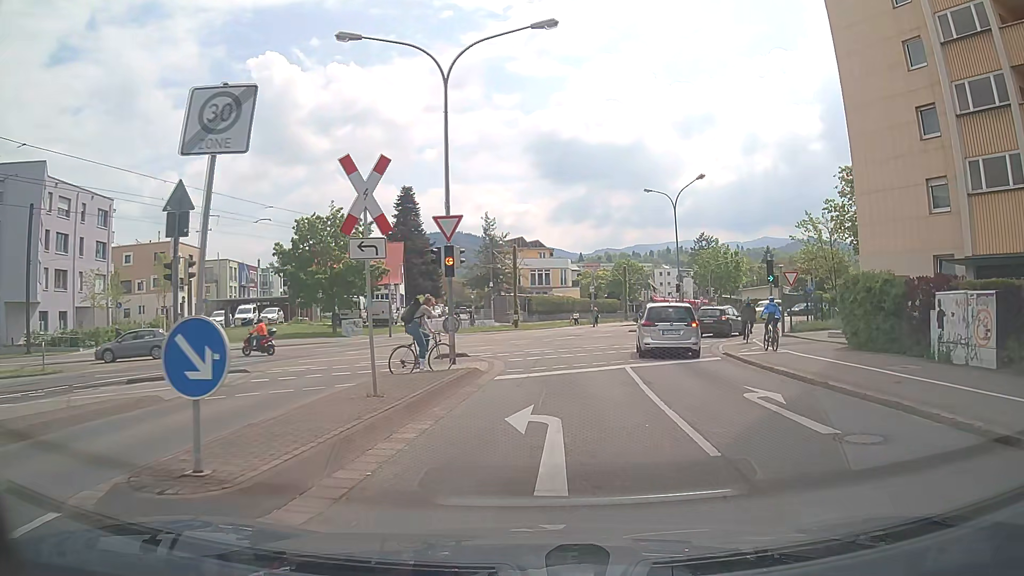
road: residential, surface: asphalt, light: Day
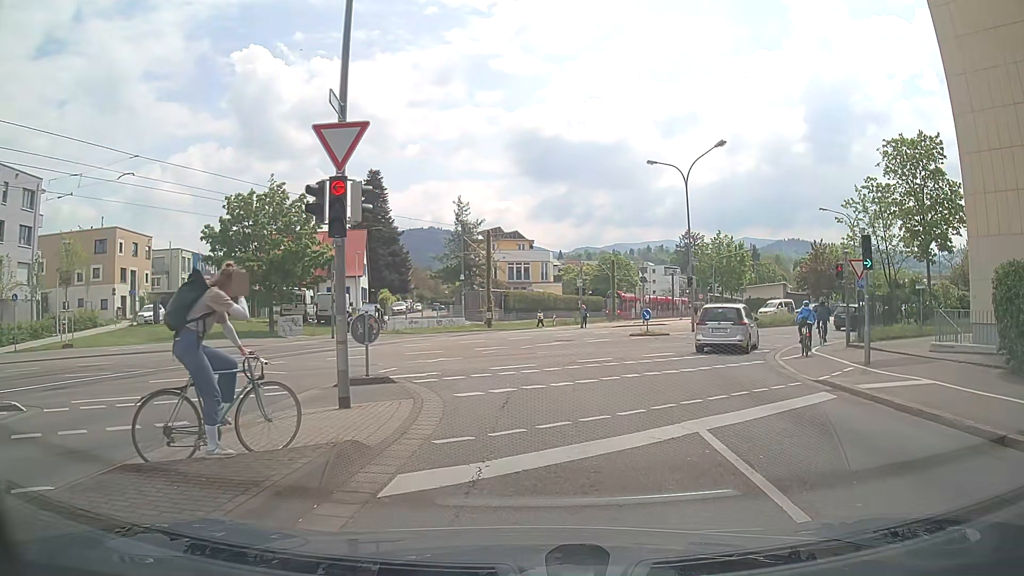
(0.0, +8.7) m; +1°
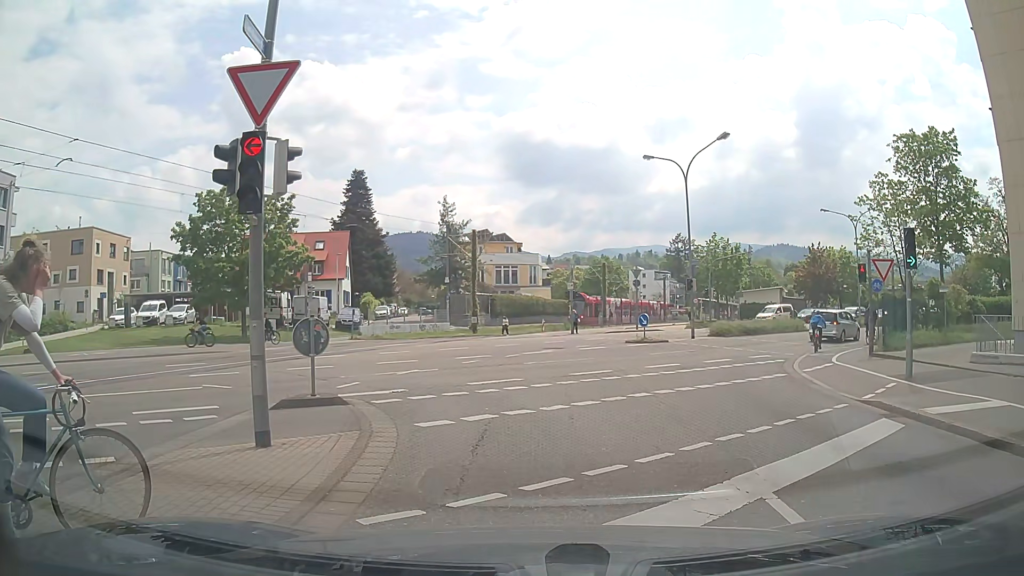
(0.0, +2.4) m; 0°
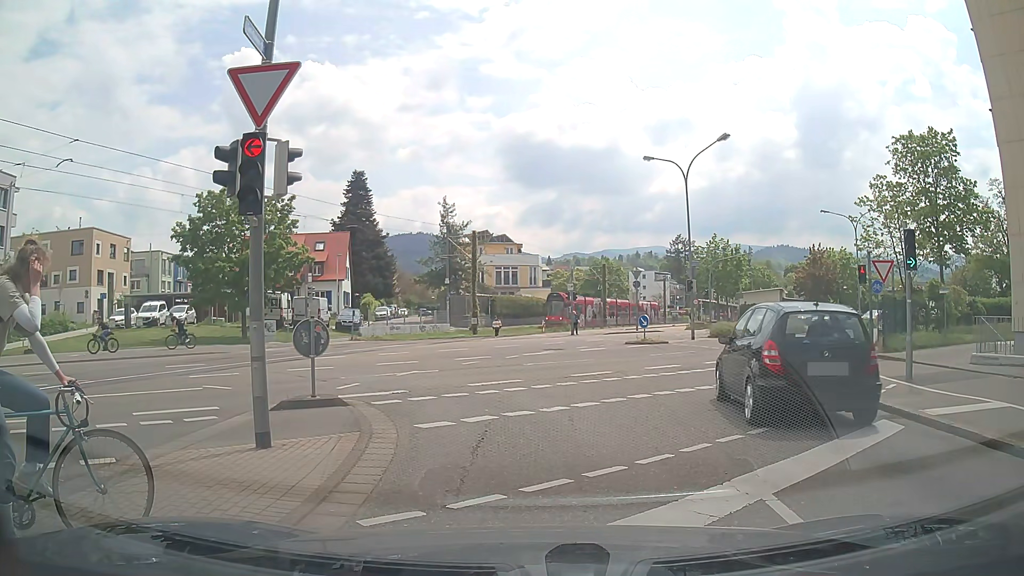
(0.0, +0.1) m; 0°
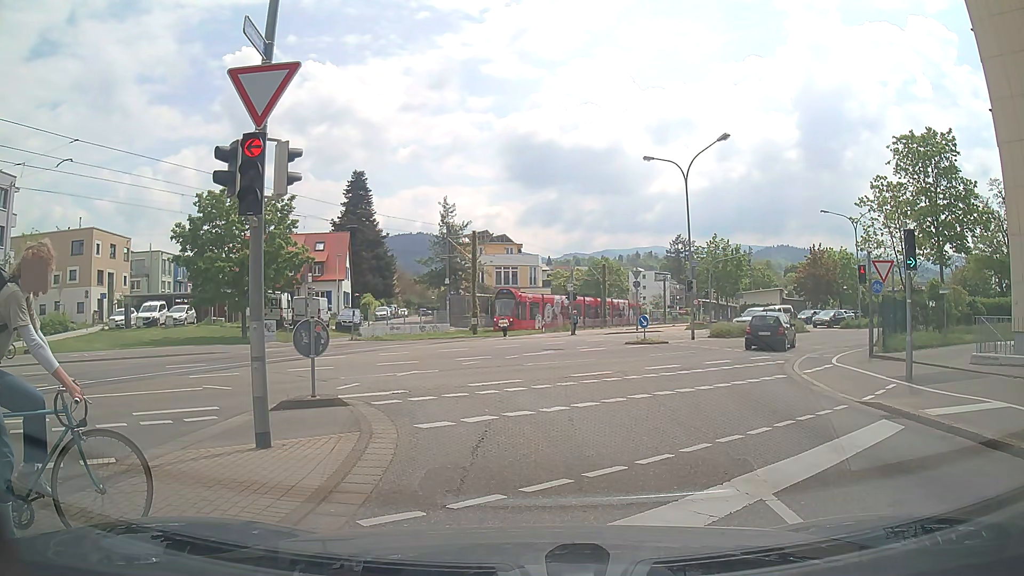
(0.0, 0.0) m; 0°
